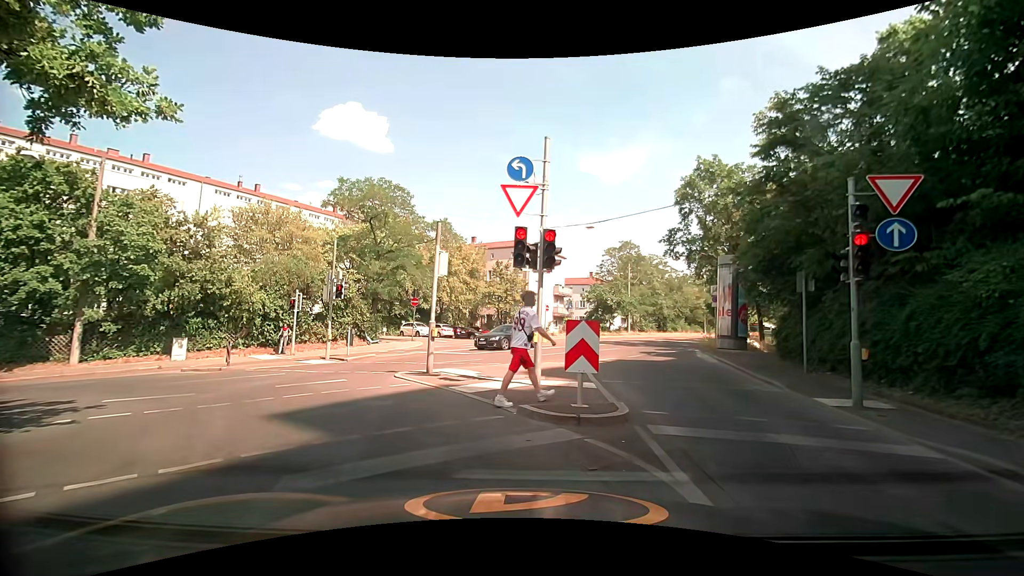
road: secondary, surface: asphalt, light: Day
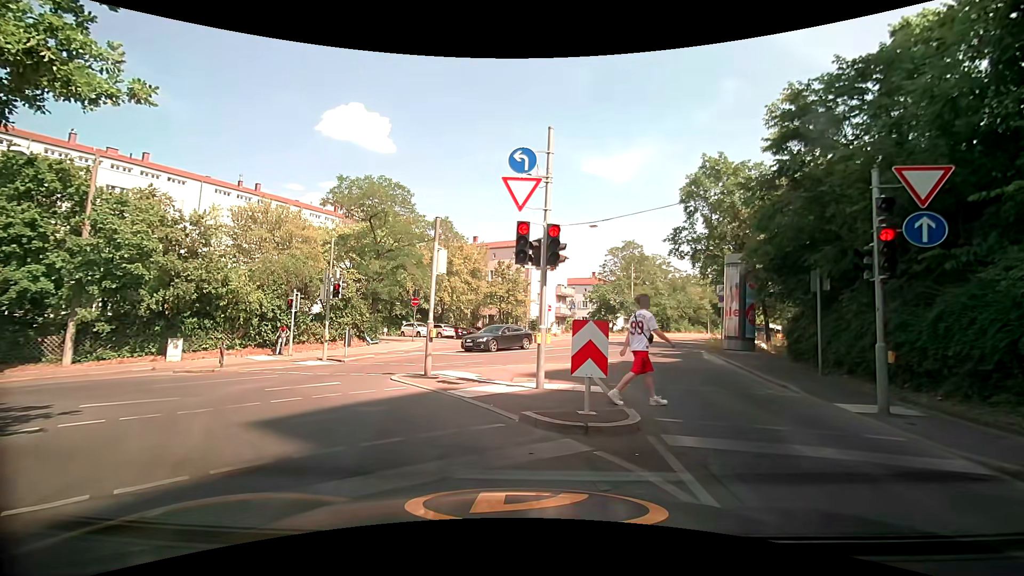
(0.0, +0.6) m; 0°
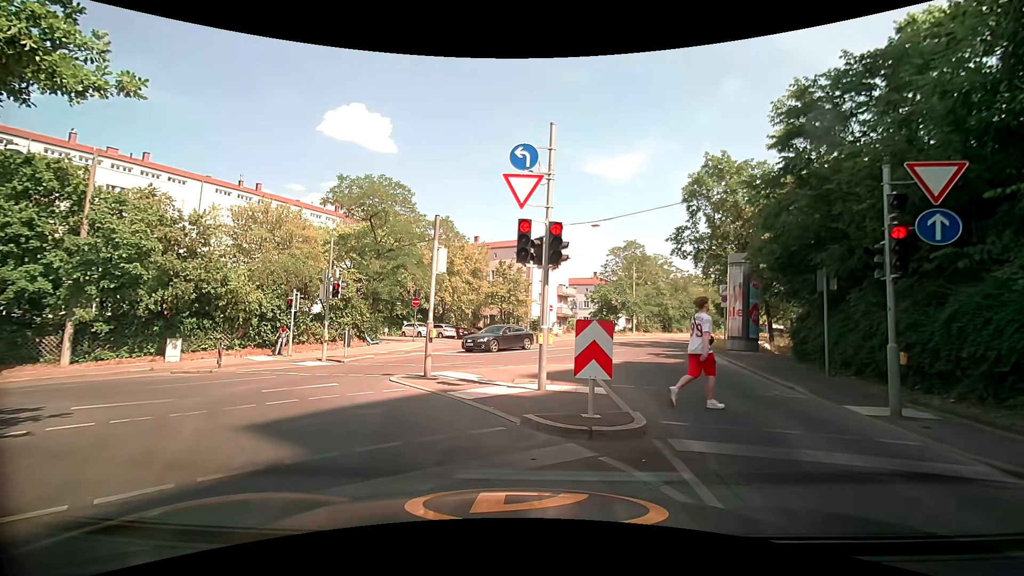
(0.0, +0.2) m; 0°
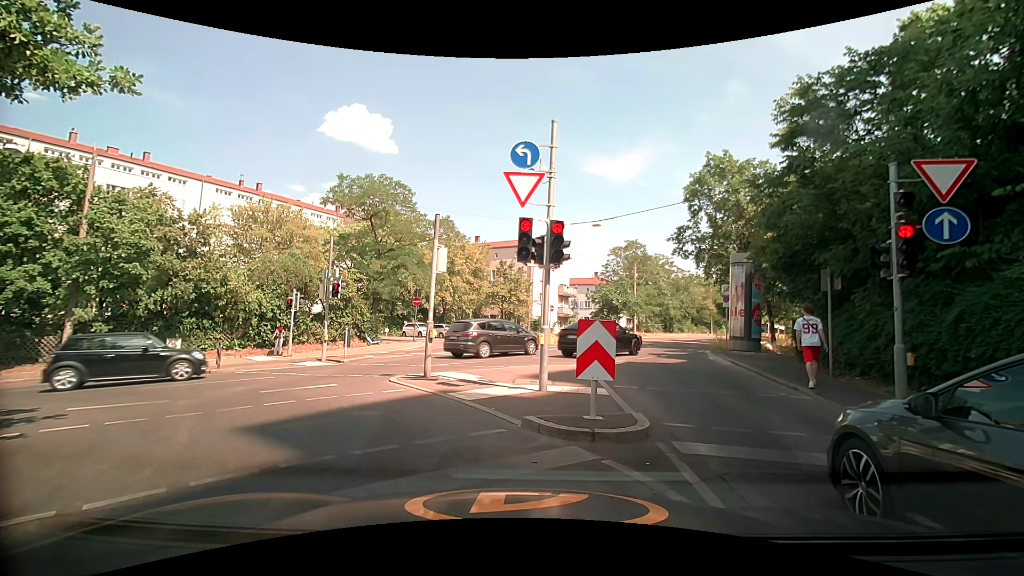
(0.0, +0.2) m; 0°
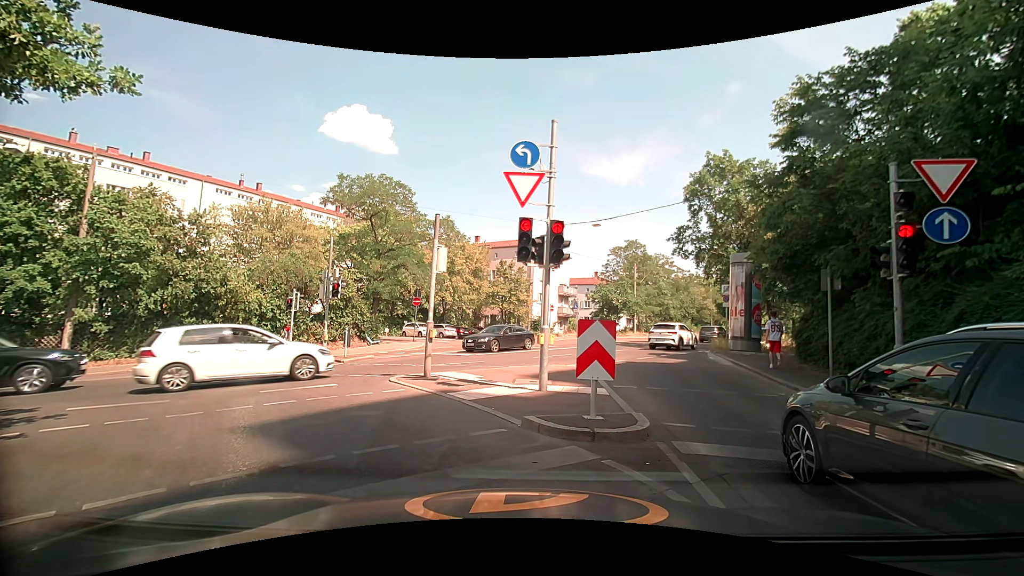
(0.0, 0.0) m; 0°
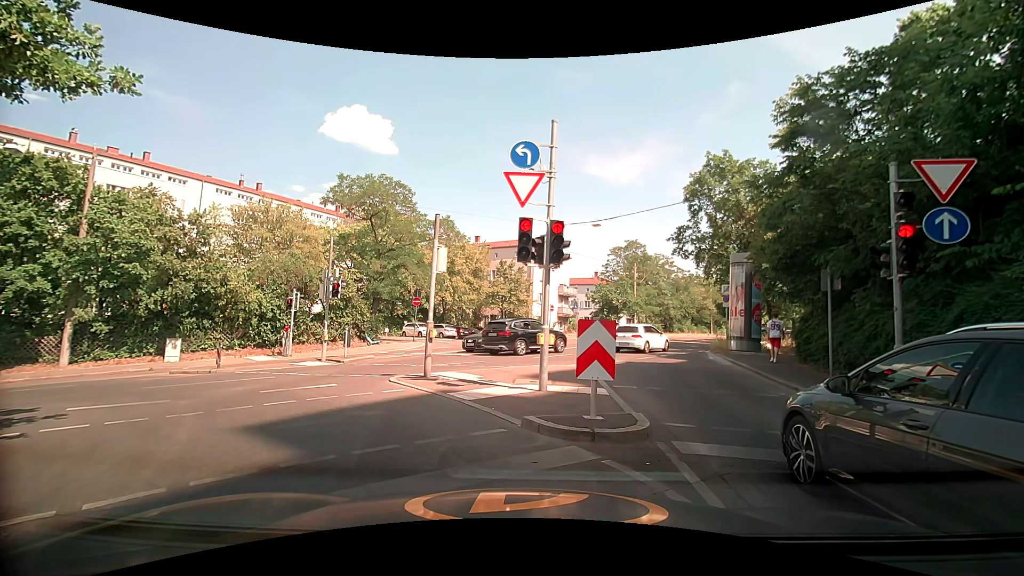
(0.0, 0.0) m; 0°
